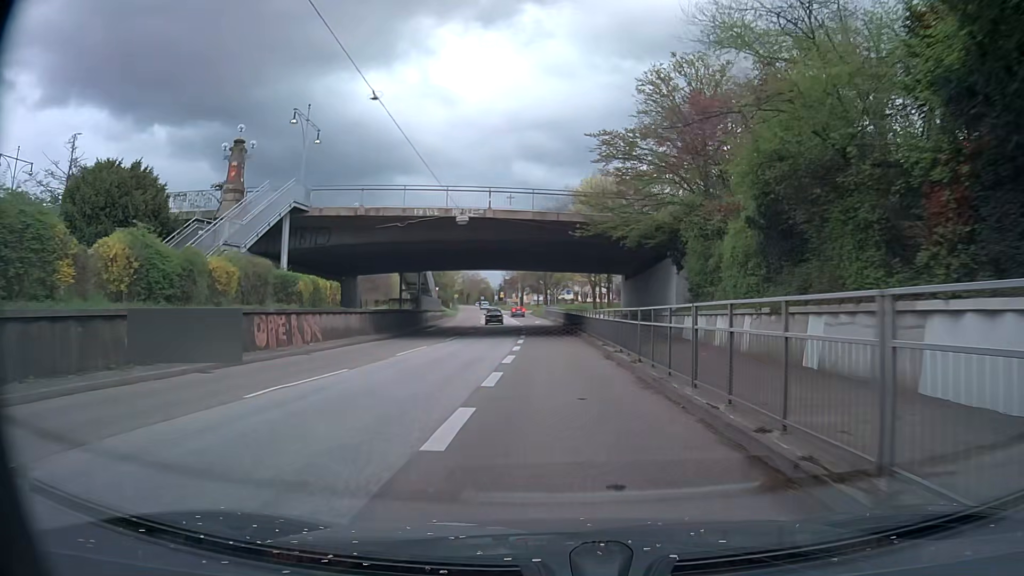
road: trunk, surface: asphalt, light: Day
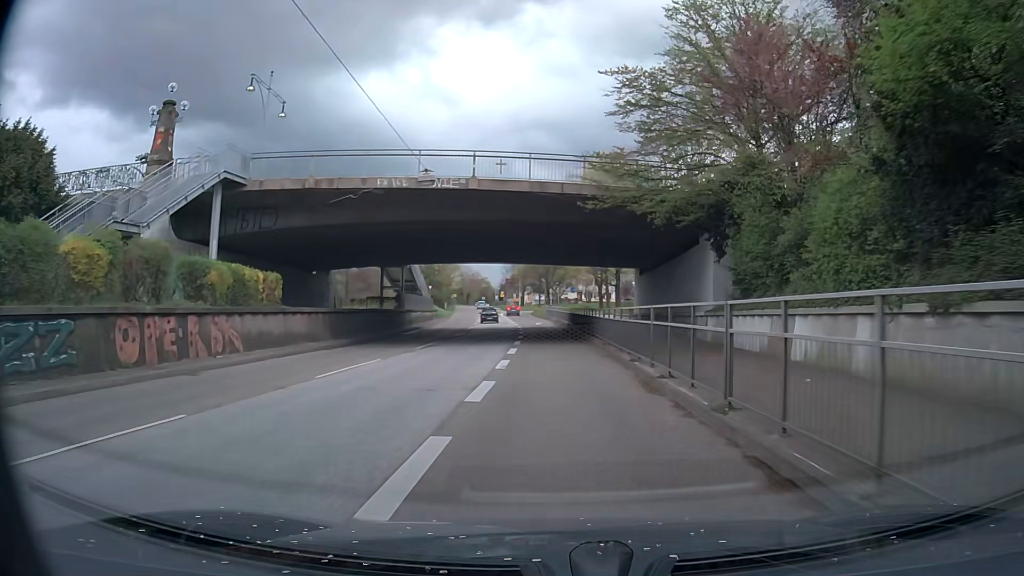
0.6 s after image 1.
(0.0, +8.2) m; -1°
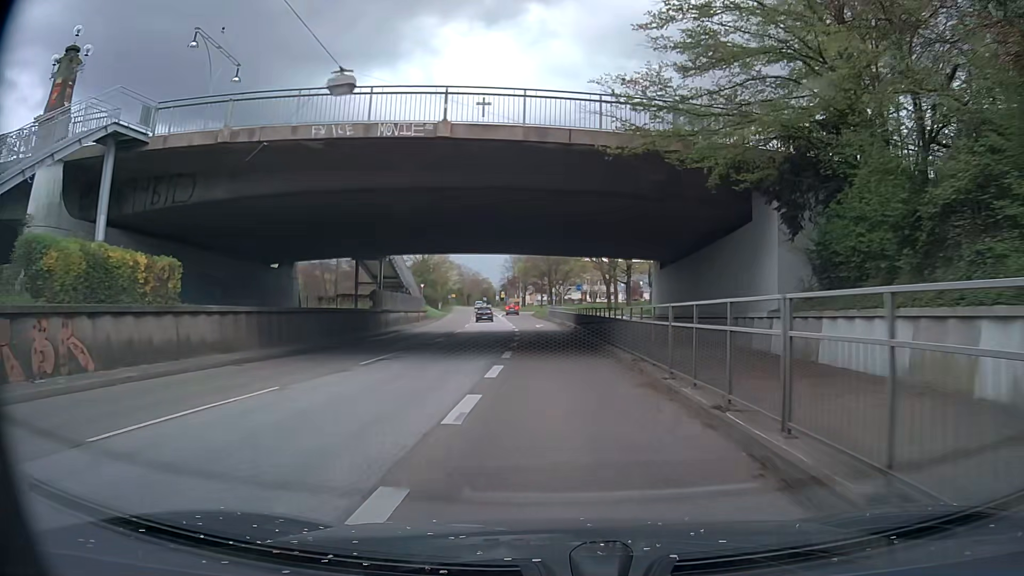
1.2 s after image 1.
(0.0, +8.3) m; 0°
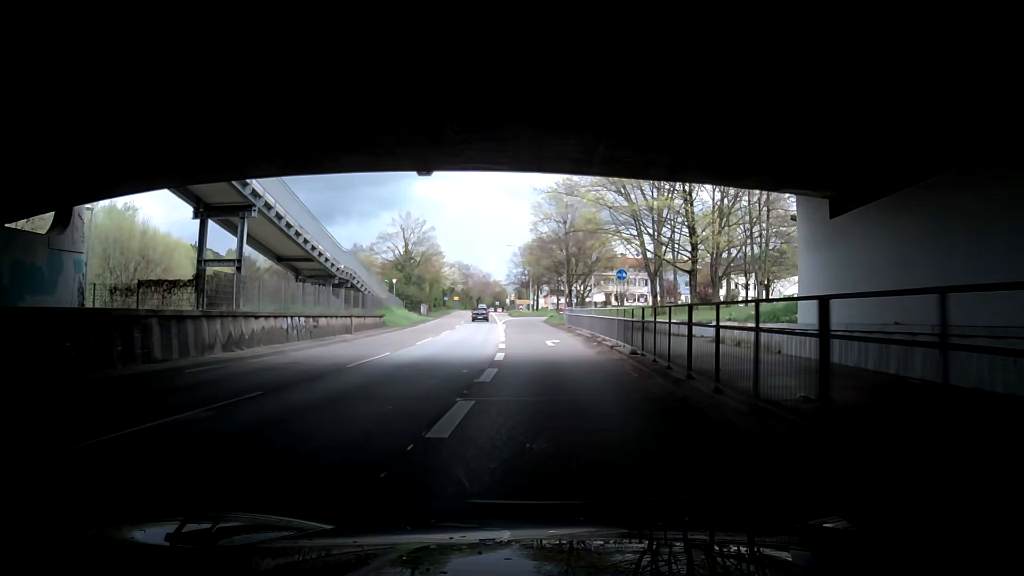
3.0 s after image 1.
(-0.3, +24.8) m; -2°
